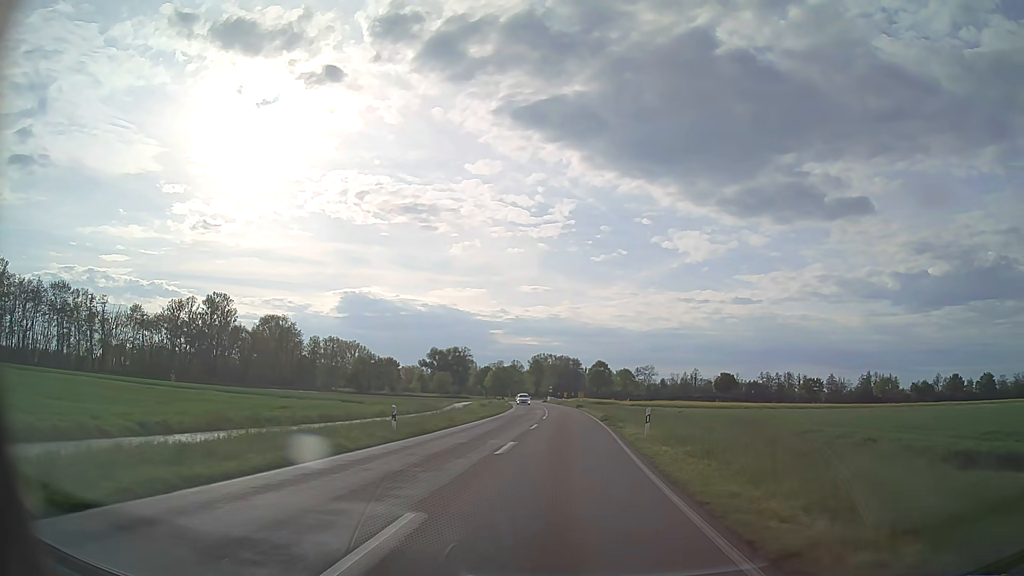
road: tertiary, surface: asphalt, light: Day
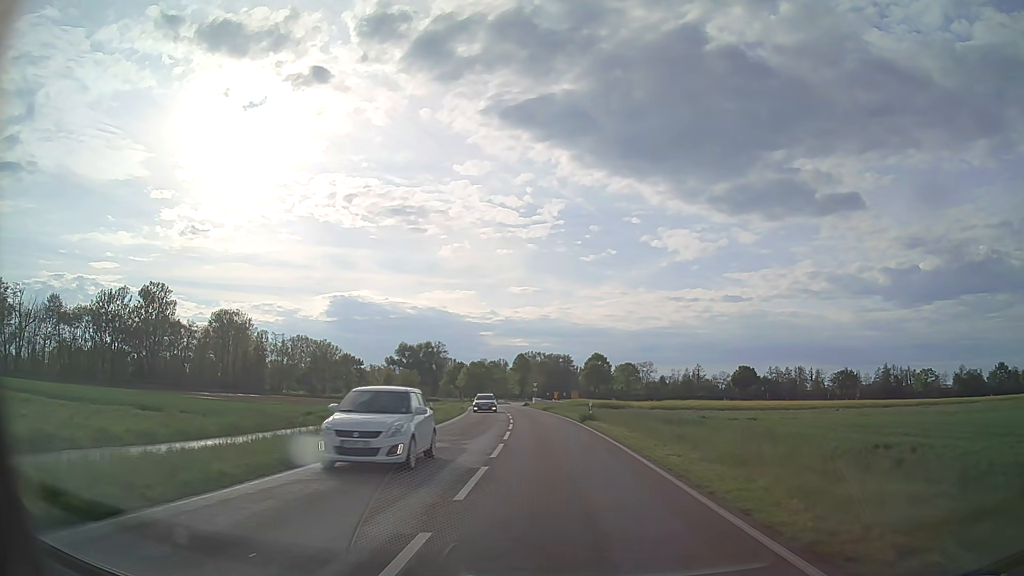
(+0.7, +37.5) m; +1°
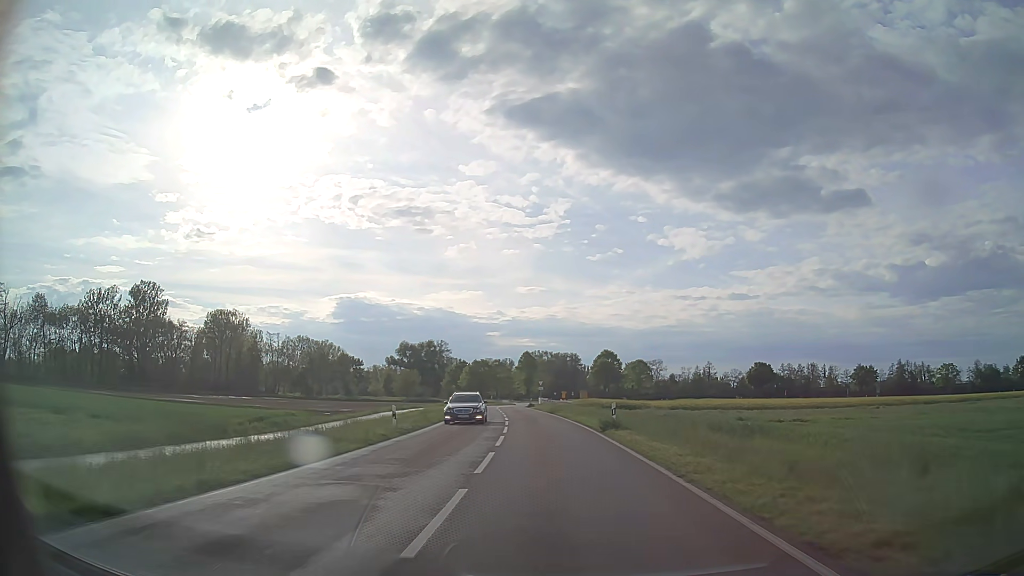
(-0.1, +9.2) m; -1°
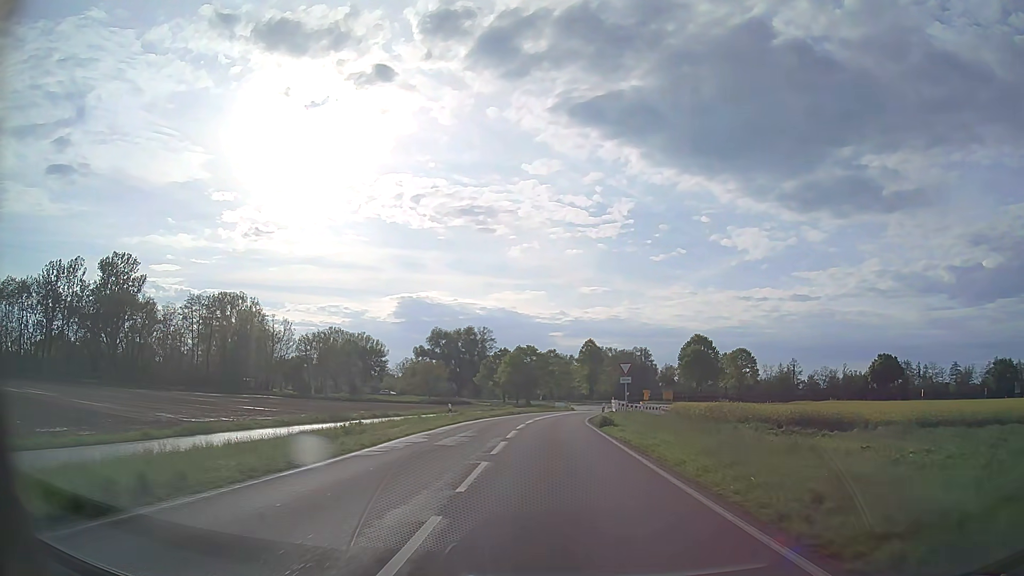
(-1.9, +44.8) m; -5°
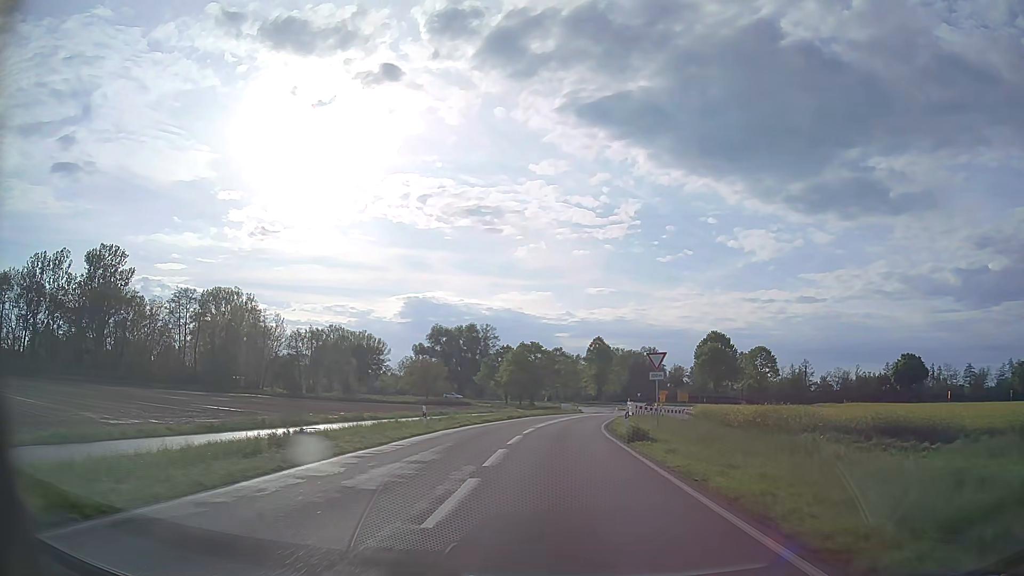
(-0.1, +8.7) m; 0°
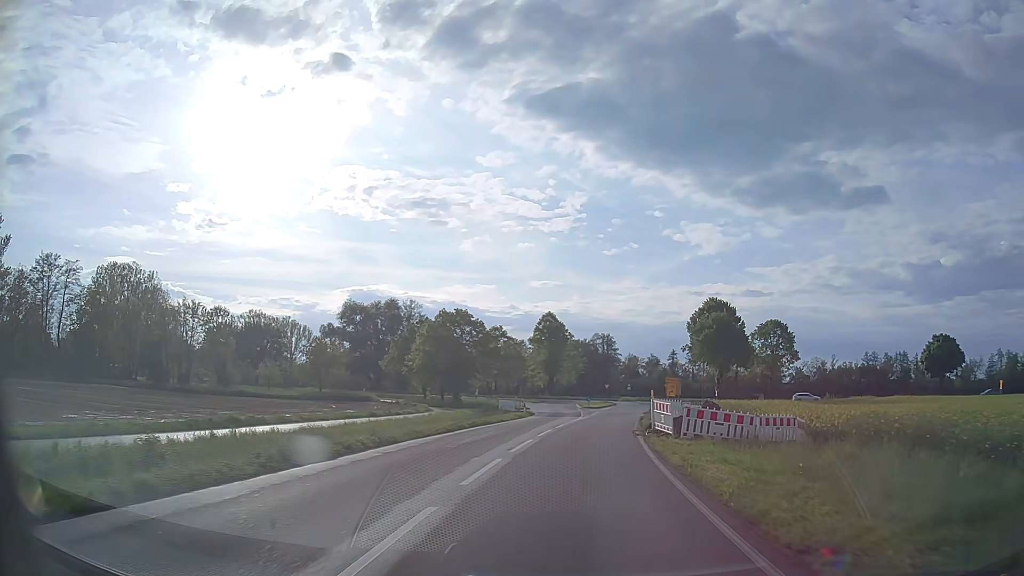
(+0.8, +32.9) m; +5°
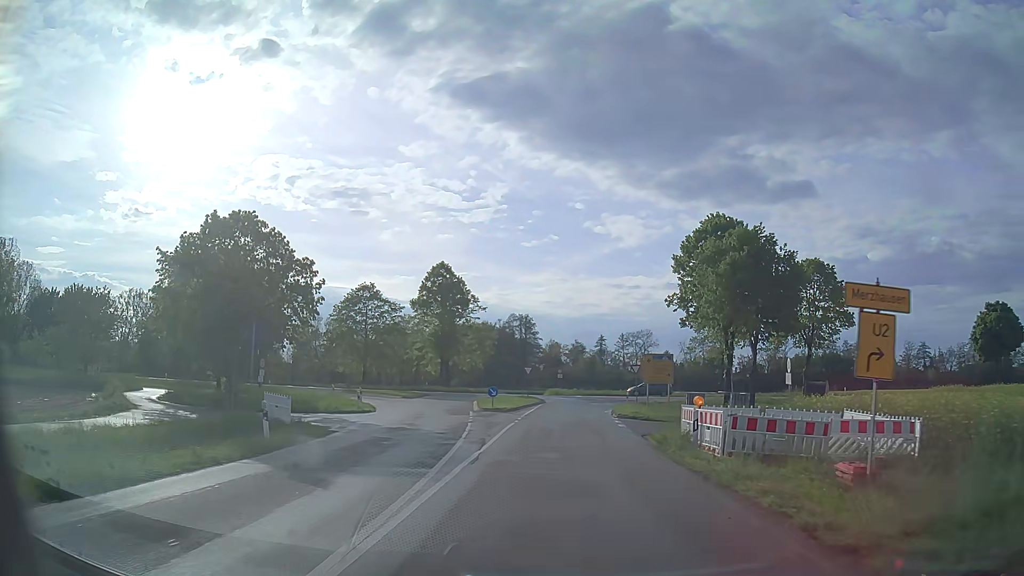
(+2.6, +37.2) m; +7°
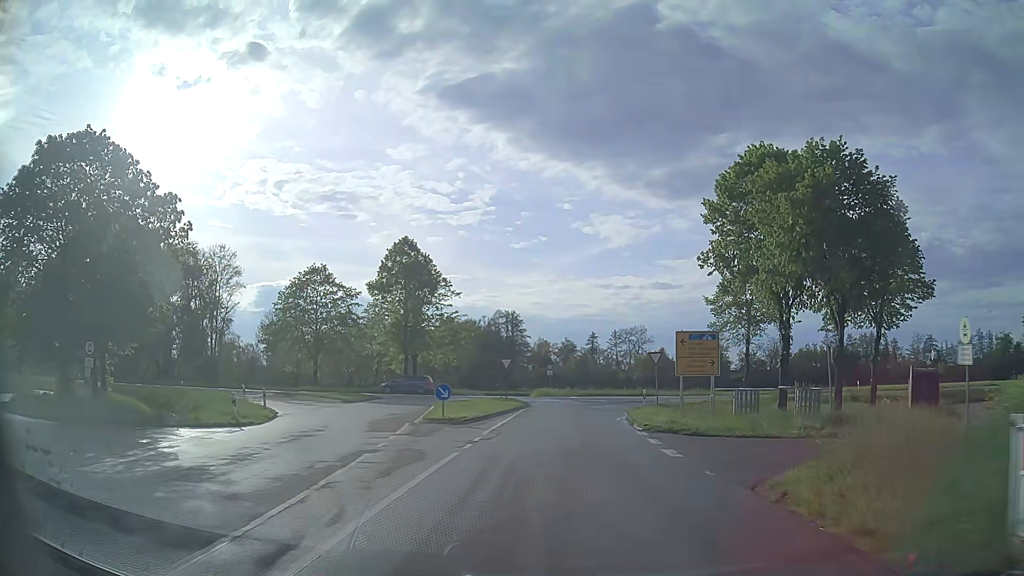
(+0.1, +13.6) m; +1°
